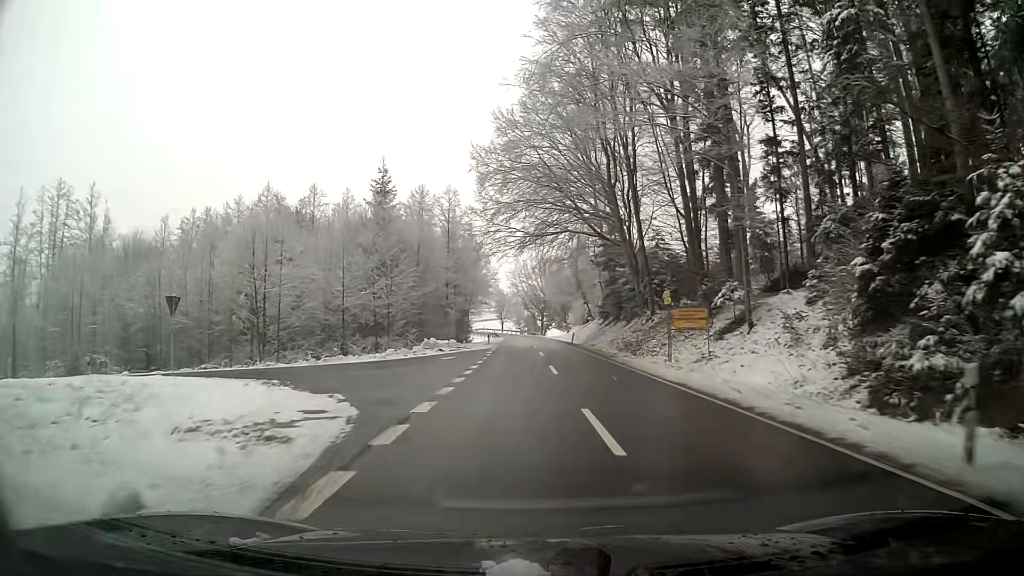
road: tertiary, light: Day
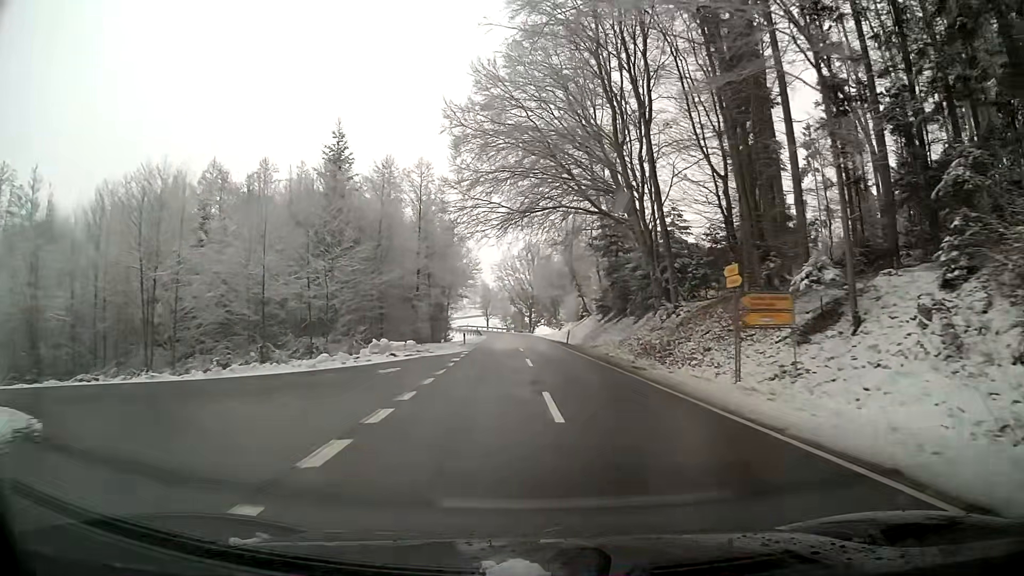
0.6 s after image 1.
(+0.1, +10.4) m; +1°
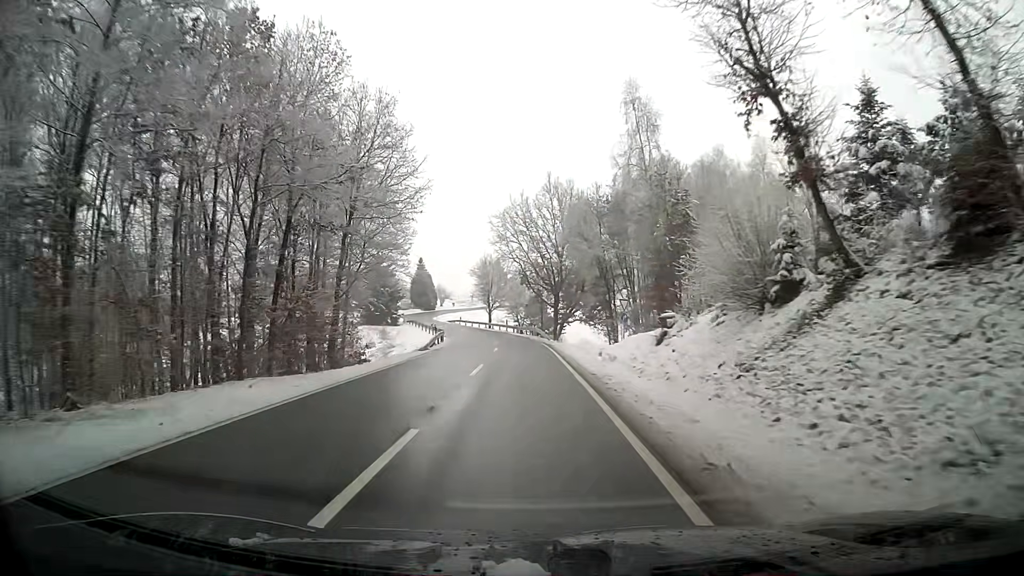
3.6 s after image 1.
(-0.8, +53.0) m; -3°
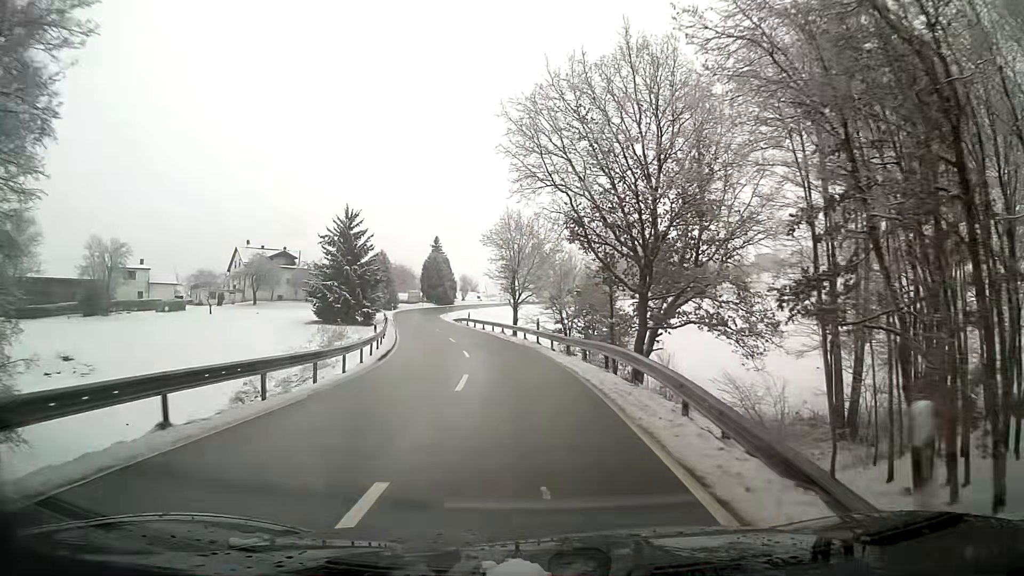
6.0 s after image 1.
(-1.0, +38.1) m; -5°
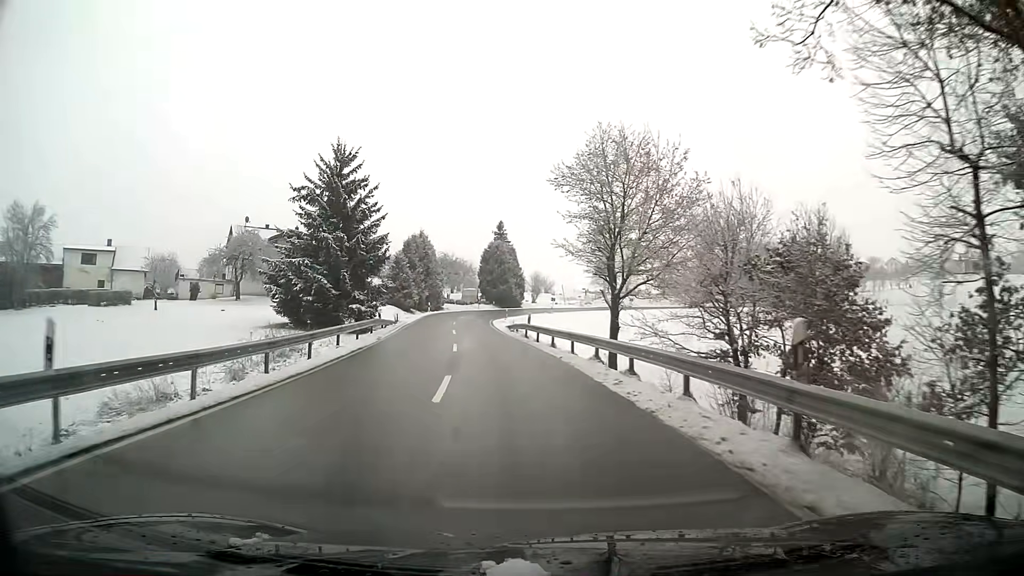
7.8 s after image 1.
(-1.5, +26.8) m; -7°
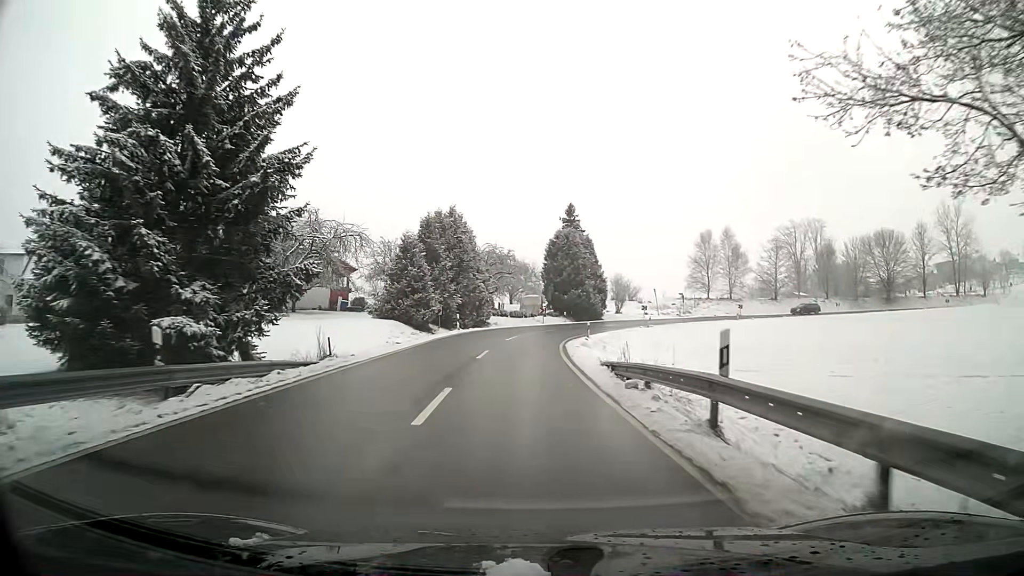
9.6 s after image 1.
(-1.3, +26.0) m; -5°
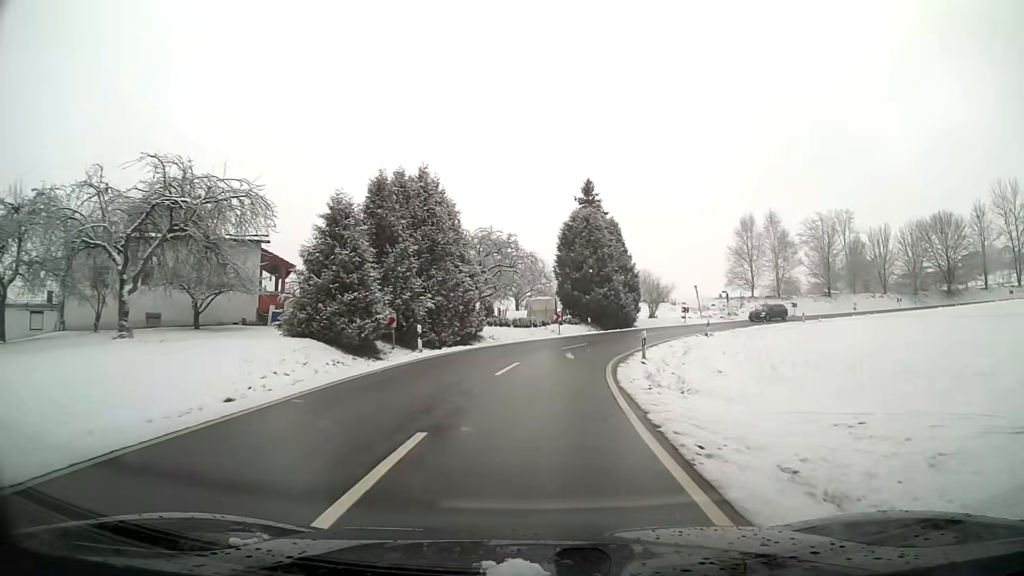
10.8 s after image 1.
(0.0, +16.1) m; +1°
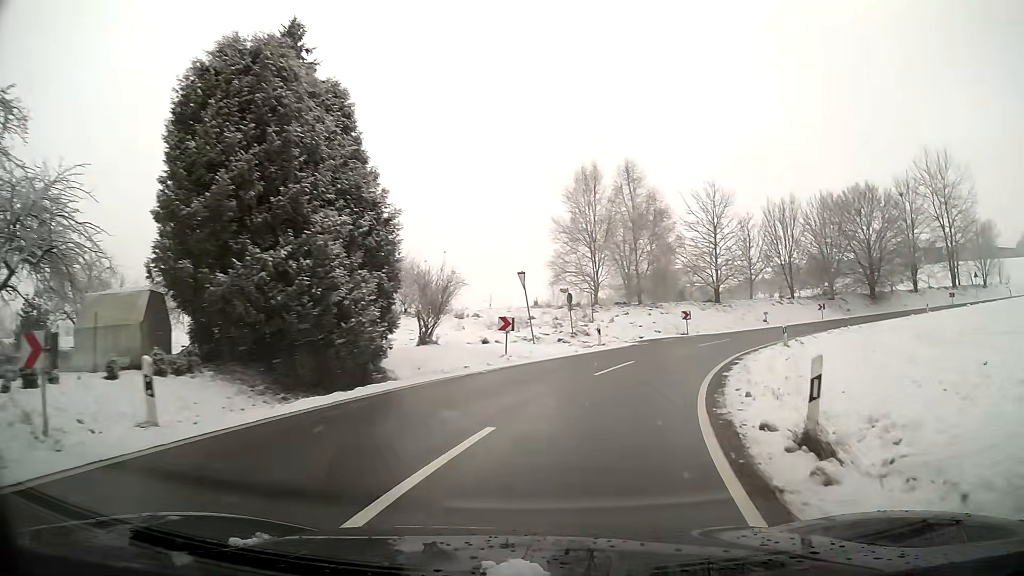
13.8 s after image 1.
(+5.3, +33.9) m; +22°
